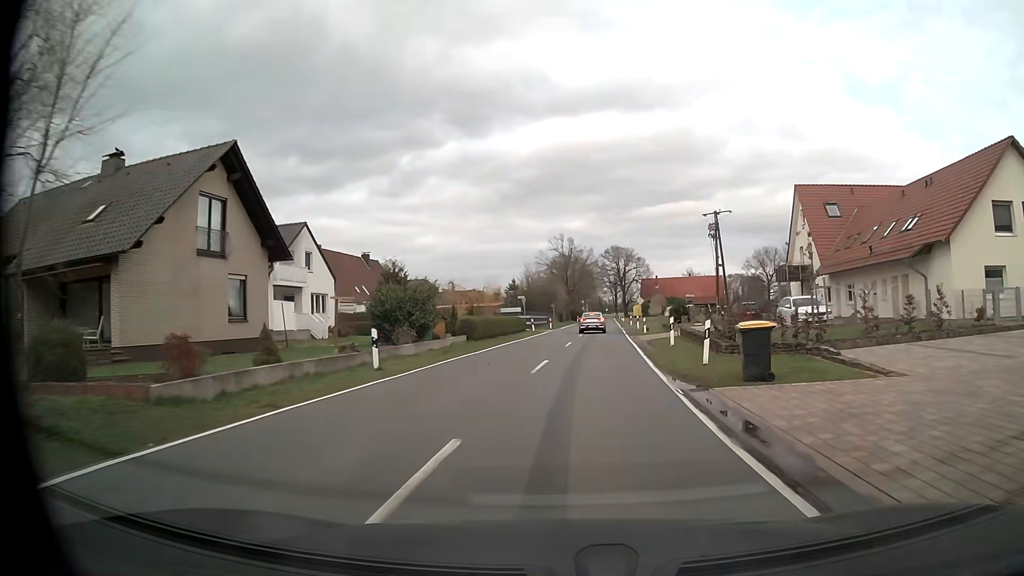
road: tertiary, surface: asphalt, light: Day
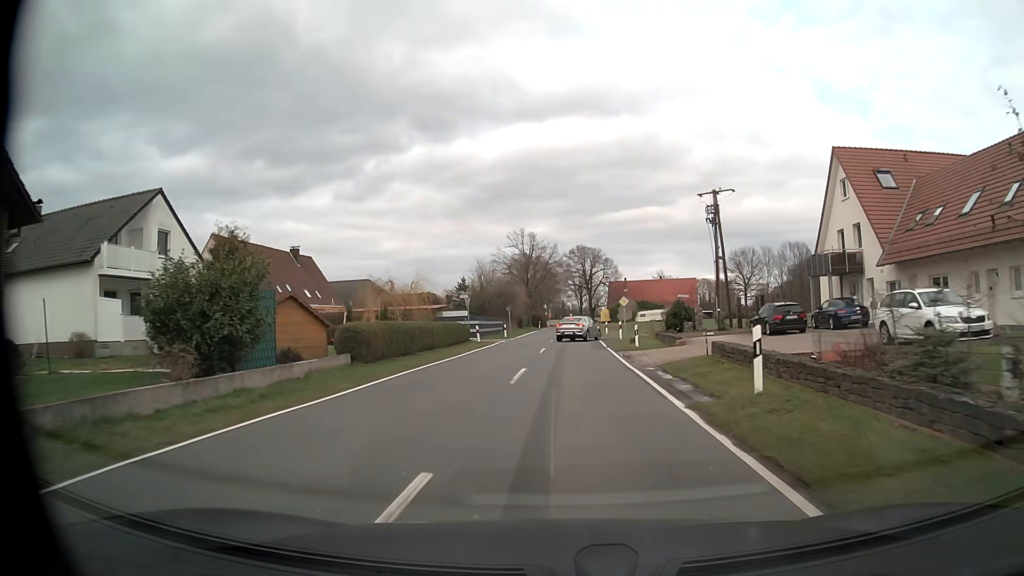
(+0.4, +13.7) m; +3°
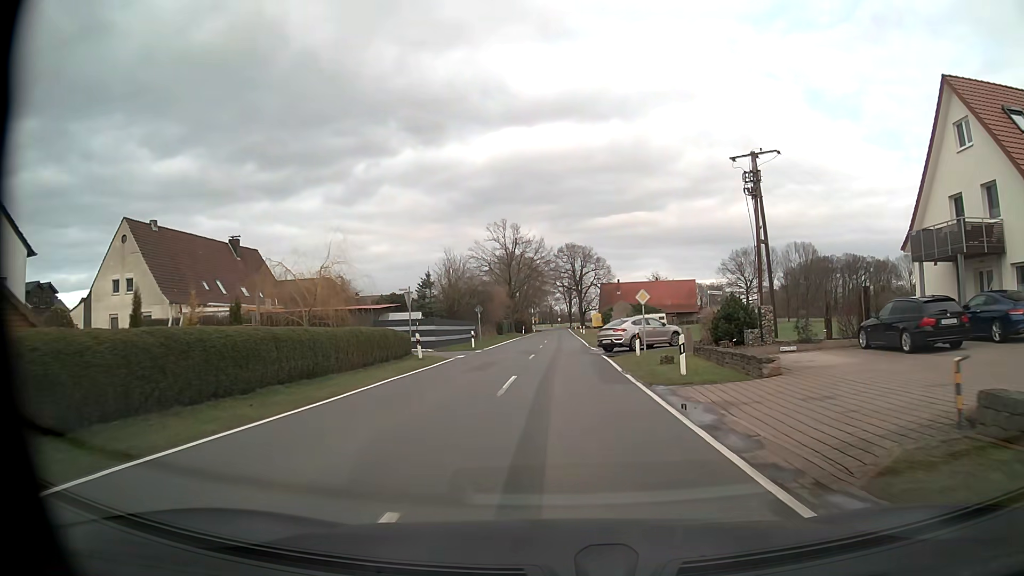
(+0.1, +13.6) m; +1°
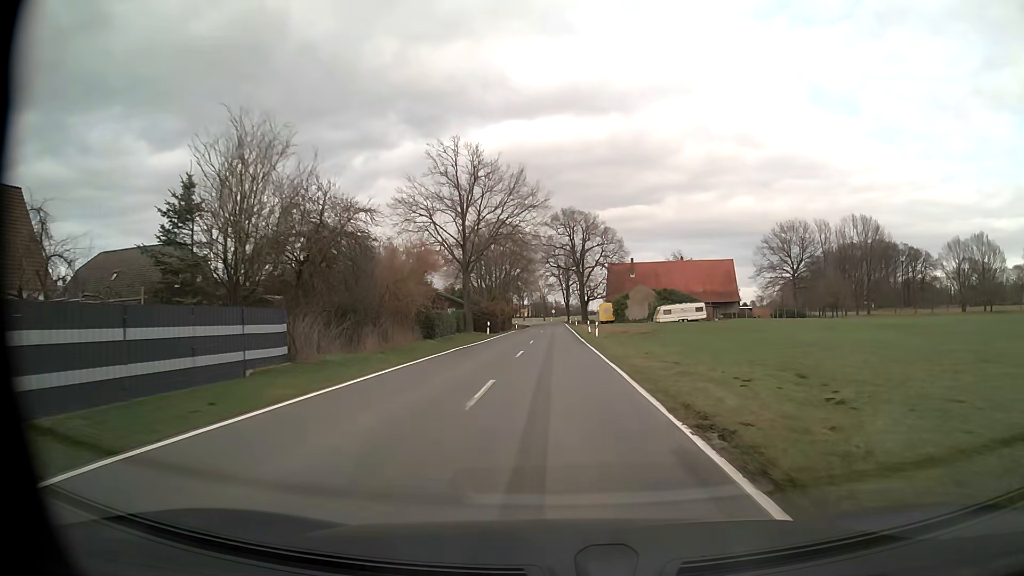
(+0.3, +39.4) m; +1°
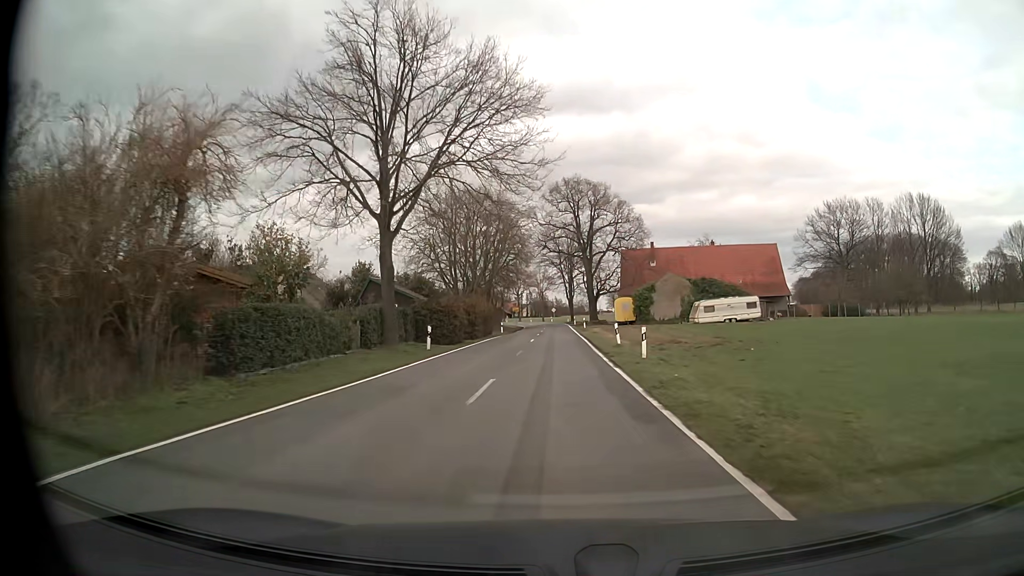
(-0.2, +24.3) m; 0°
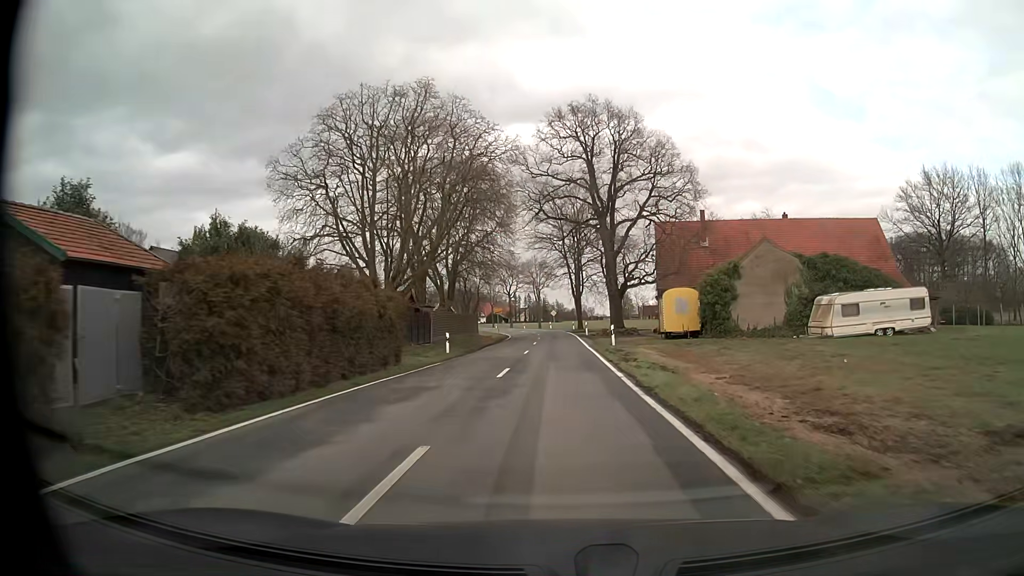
(0.0, +32.1) m; 0°
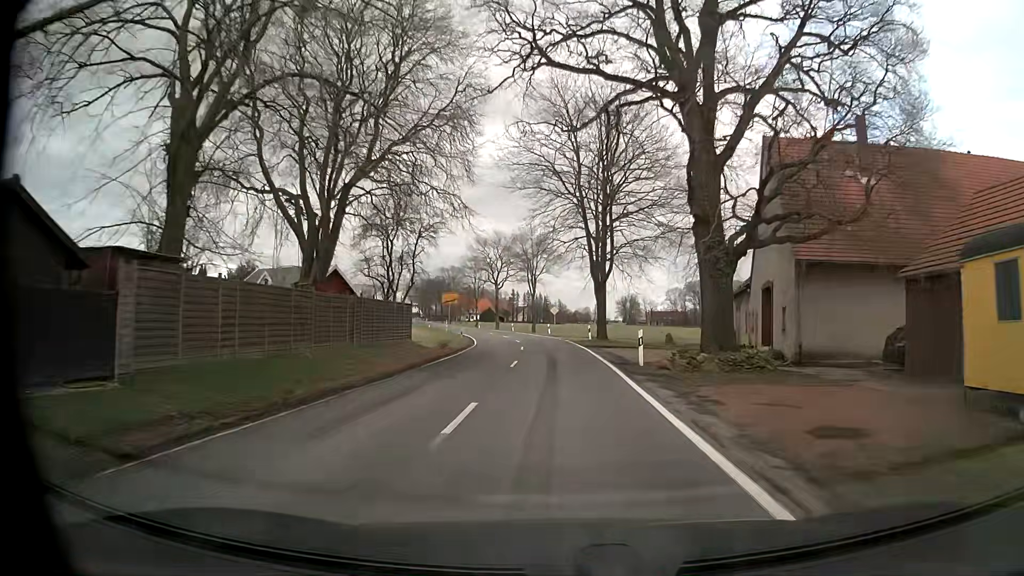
(-0.1, +33.0) m; 0°
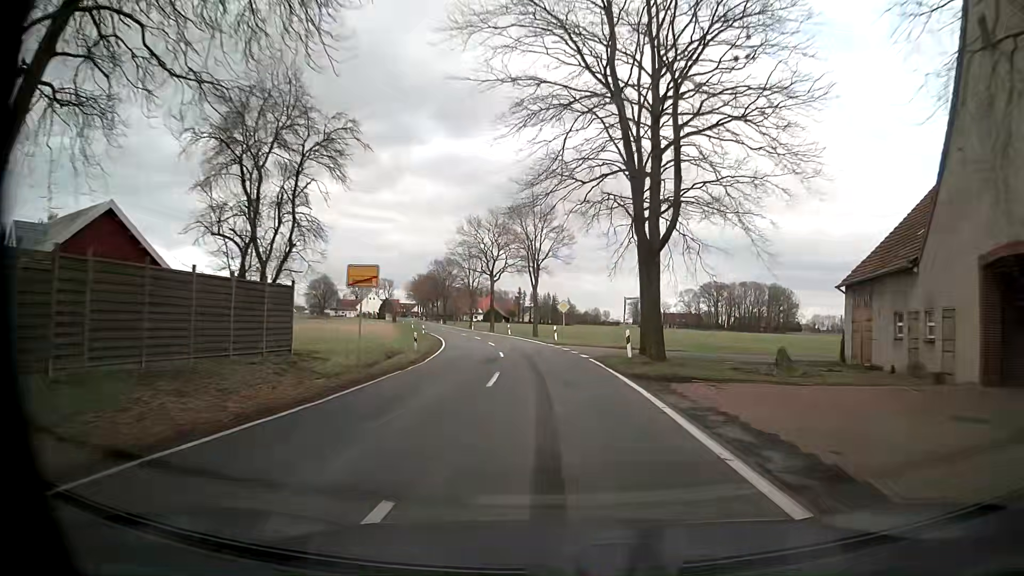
(0.0, +18.4) m; 0°
(0, +10) (-1, +20) (-2, +30) (-3, +40) (-5, +50) (-7, +59) (-9, +69) (-12, +79) (-14, +89) (-17, +98) m
